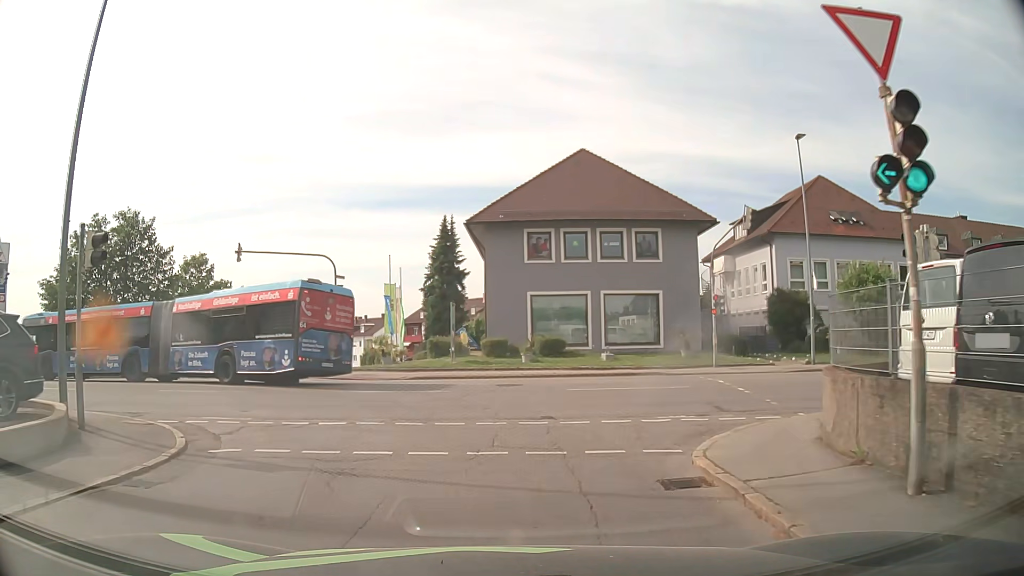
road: residential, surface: asphalt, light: Day
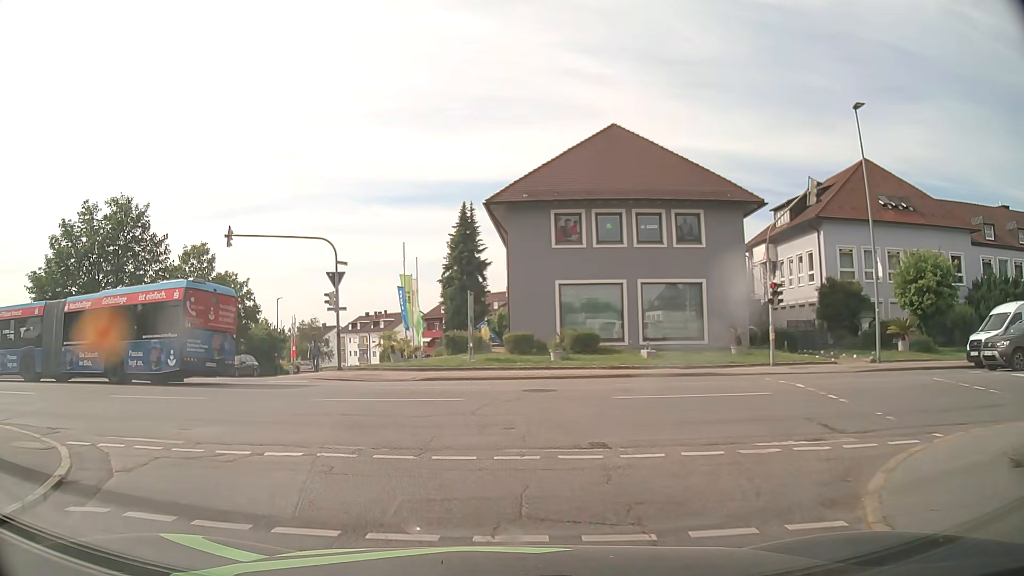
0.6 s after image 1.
(0.0, +4.0) m; -2°
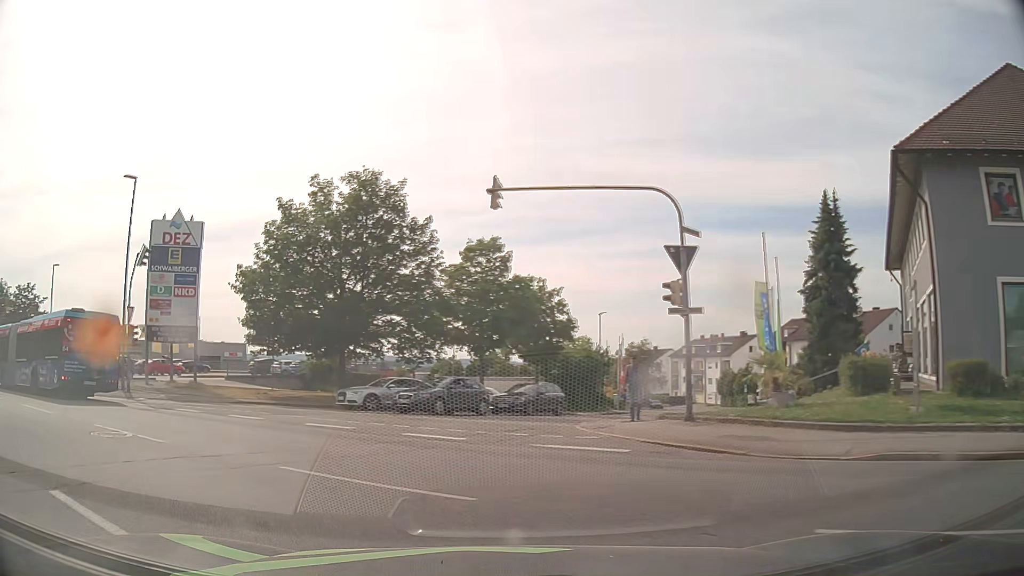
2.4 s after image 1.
(-2.6, +11.7) m; -28°
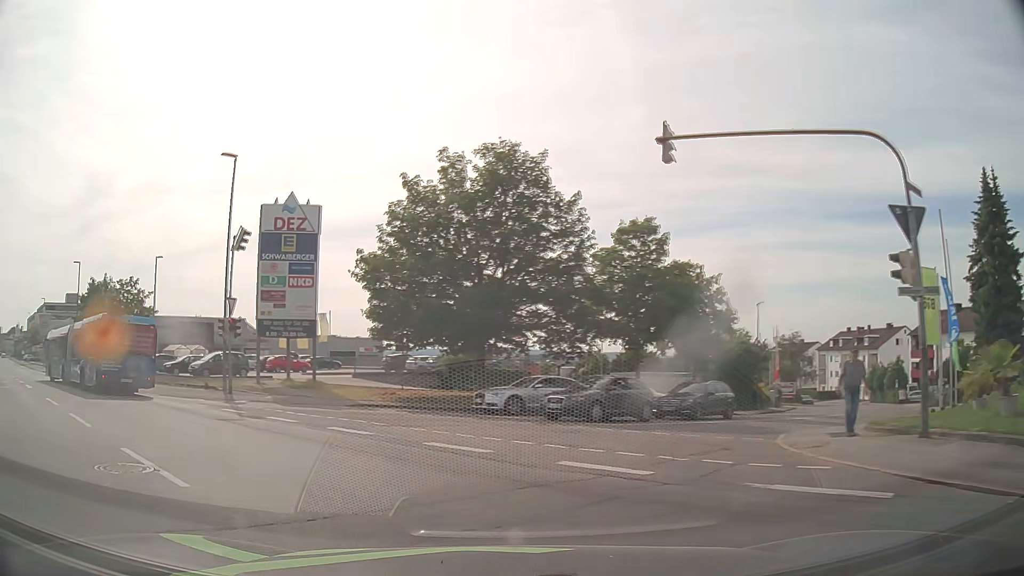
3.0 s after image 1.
(-0.4, +4.0) m; -11°
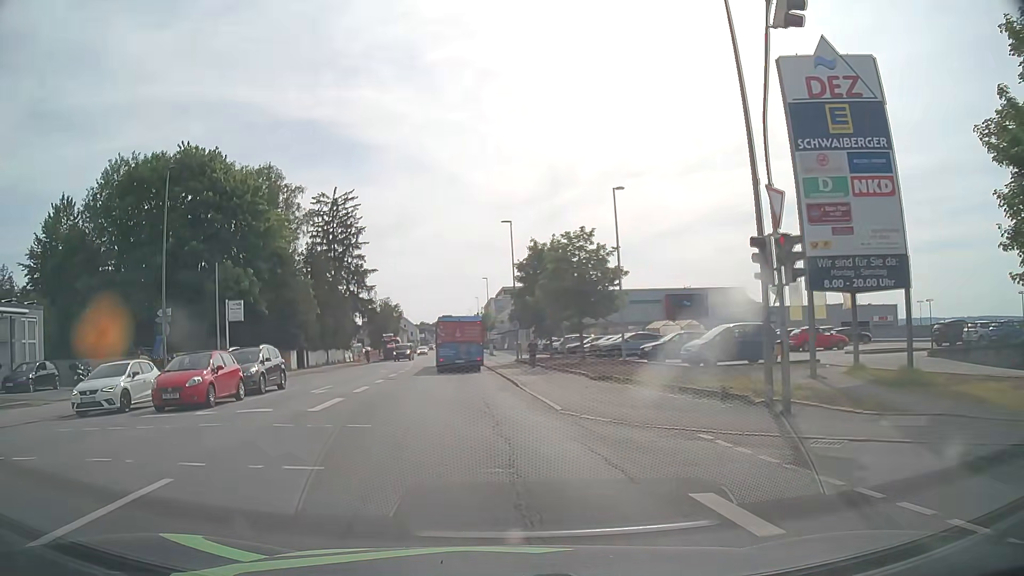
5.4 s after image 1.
(-6.7, +14.9) m; -43°
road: tertiary
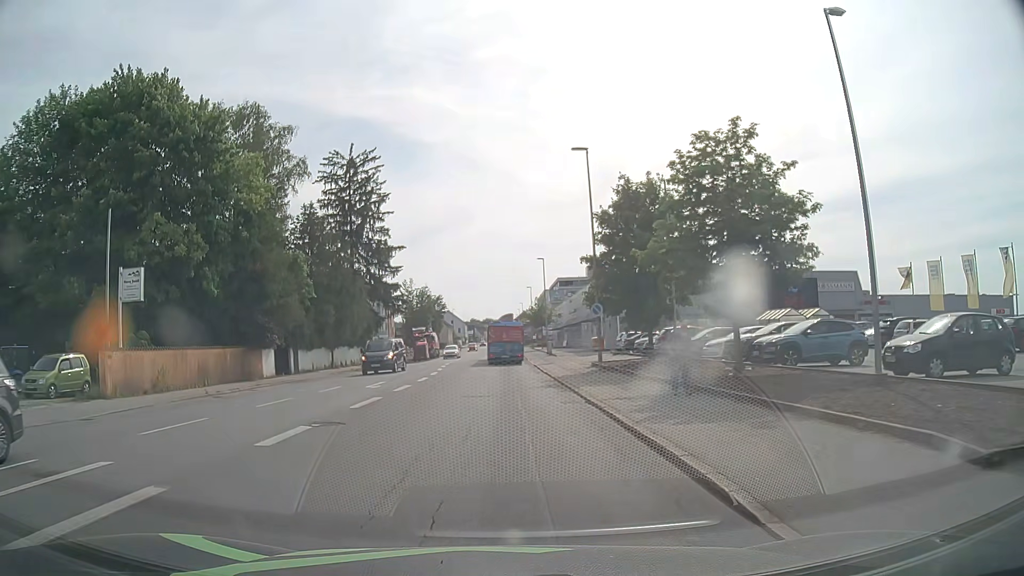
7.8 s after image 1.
(-1.0, +18.0) m; -4°
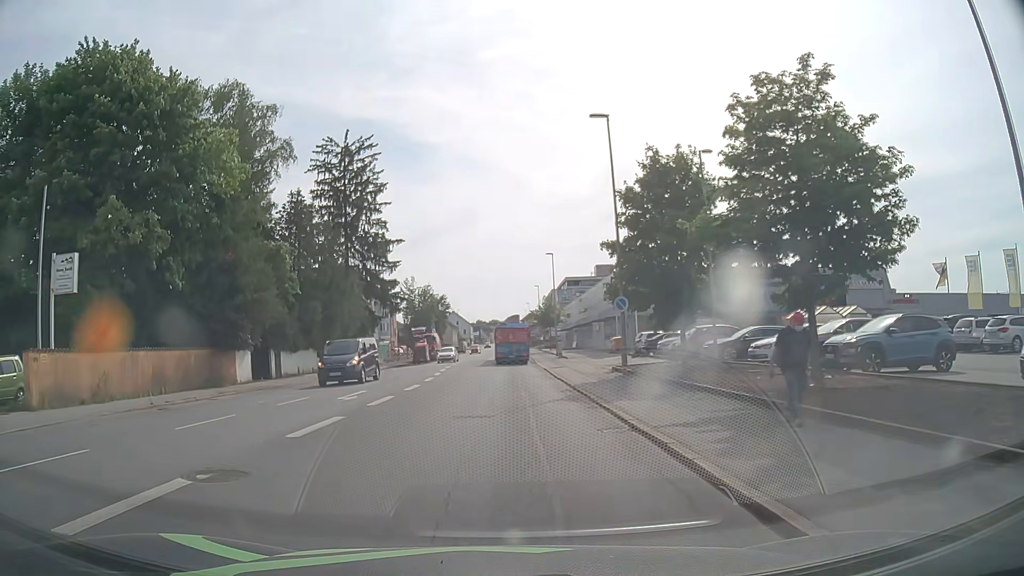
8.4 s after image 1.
(0.0, +5.0) m; 0°
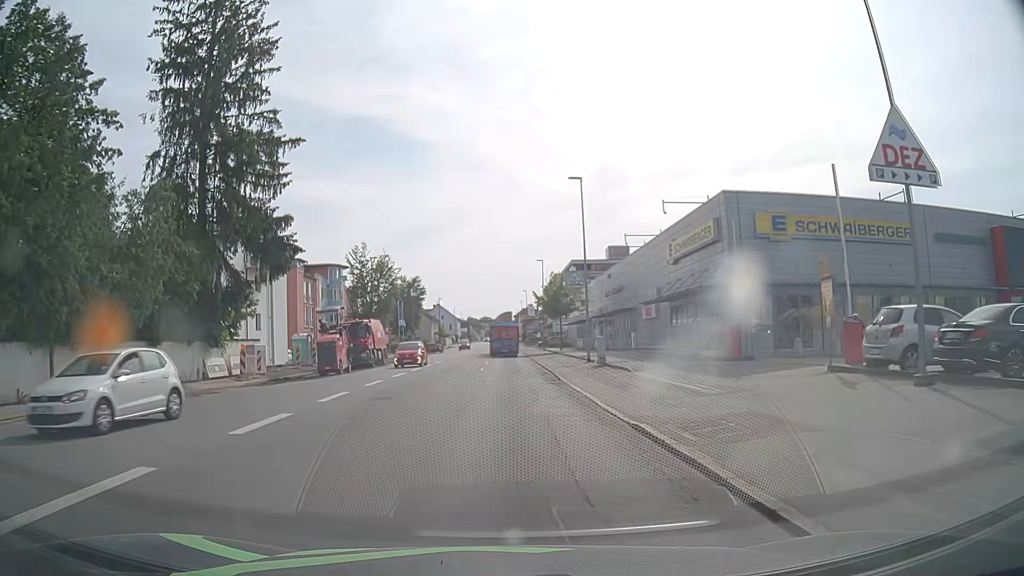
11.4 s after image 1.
(+0.1, +31.0) m; +1°
(0, +10) (0, +20) (0, +30) (0, +40) (0, +50) (0, +60) (0, +70) (0, +80) (0, +90) (0, +100) m
